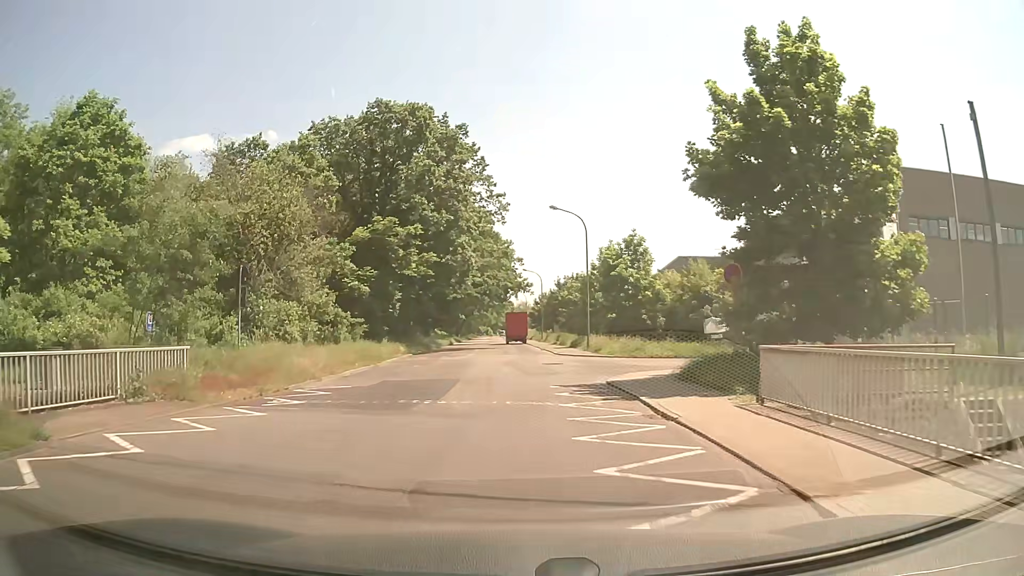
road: unclassified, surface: asphalt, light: Day
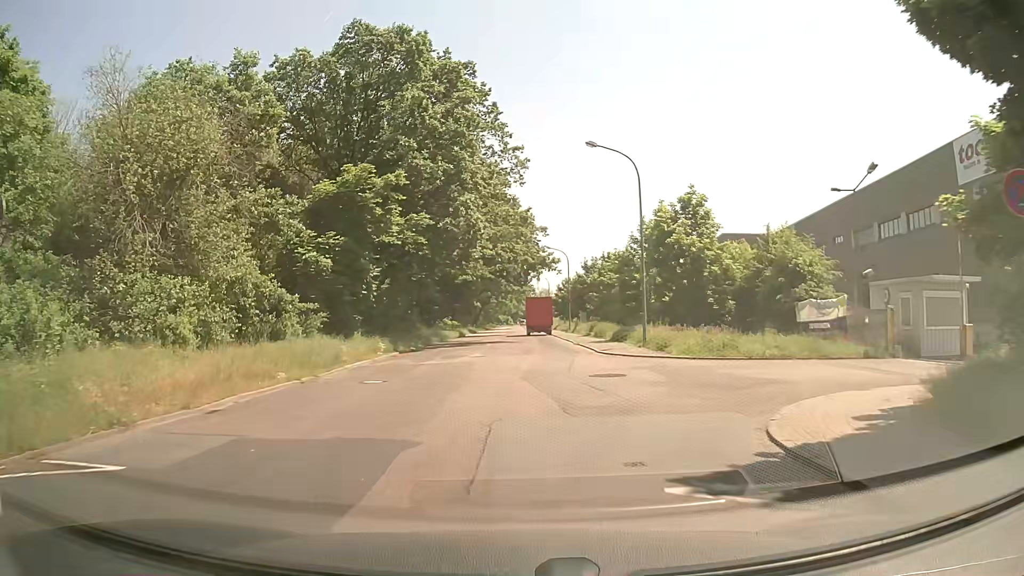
(-0.2, +11.4) m; -3°
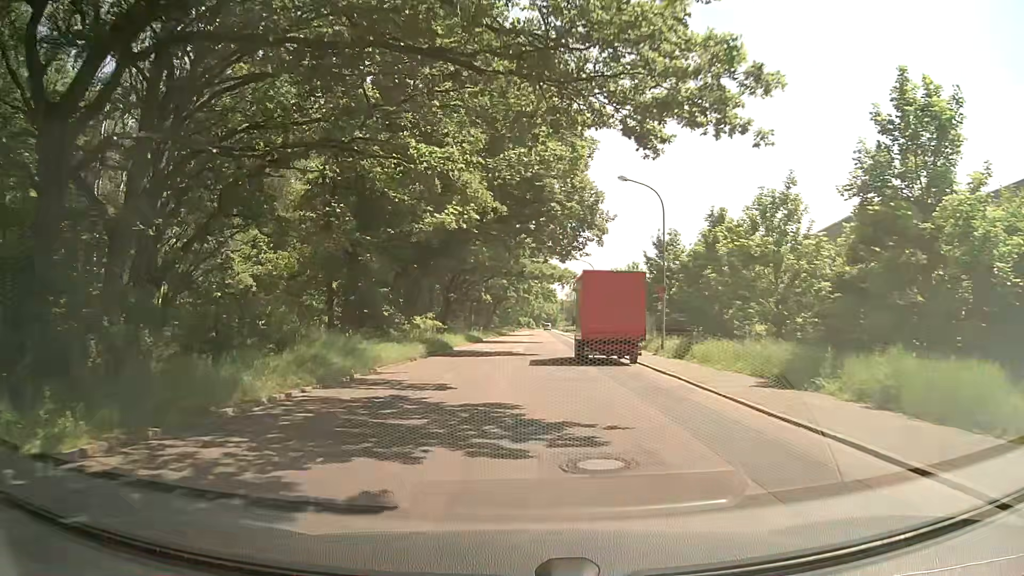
(-0.5, +32.3) m; -1°
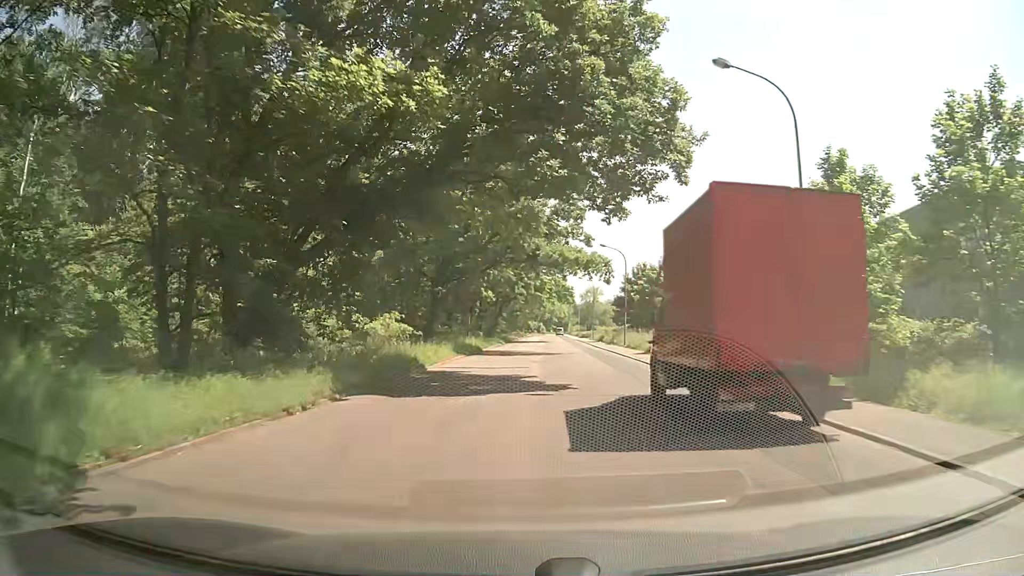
(-0.1, +14.5) m; +1°
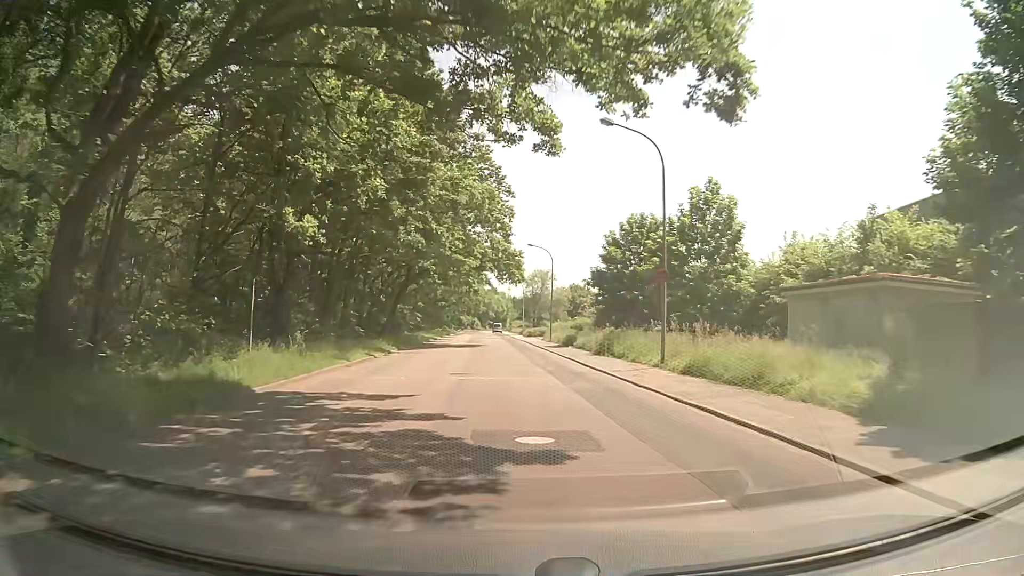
(+0.4, +31.3) m; +3°
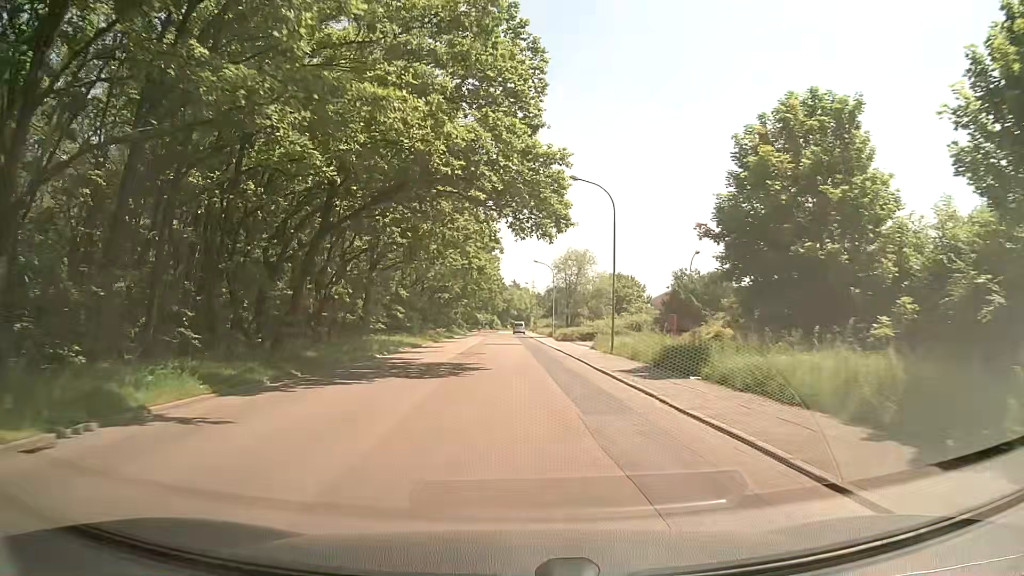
(-0.4, +25.0) m; -2°
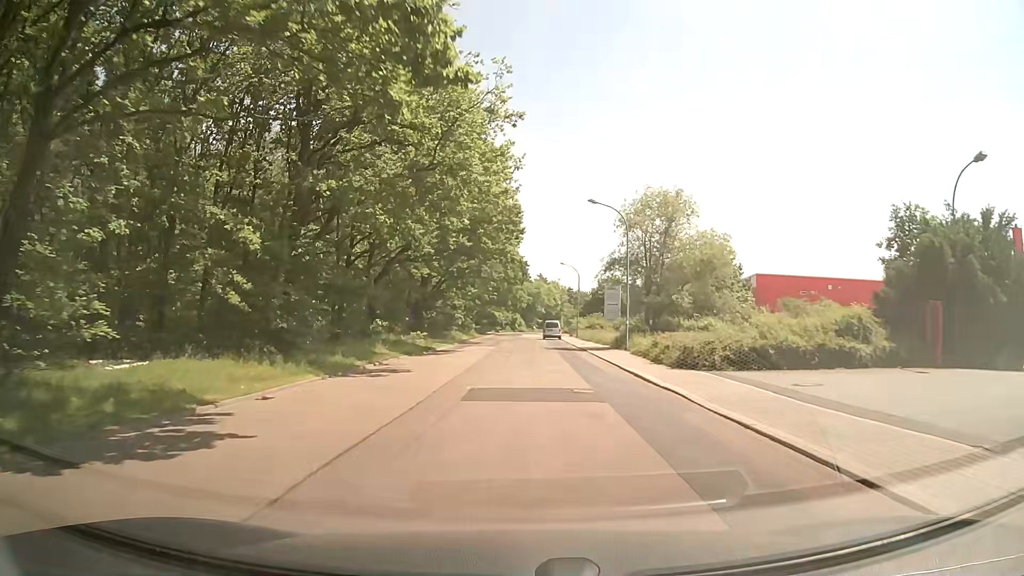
(-0.6, +33.8) m; -2°
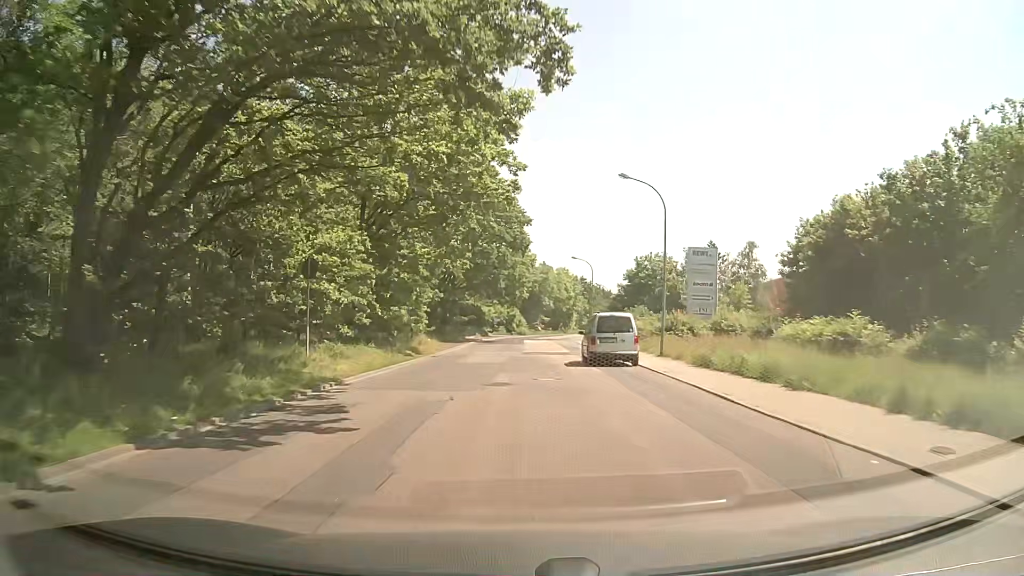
(+0.2, +42.0) m; +1°
(0, +10) (0, +20) (0, +30) (0, +40) (+1, +50) (+2, +60) (+3, +70) (+4, +80) (+6, +90) (+8, +99) m
